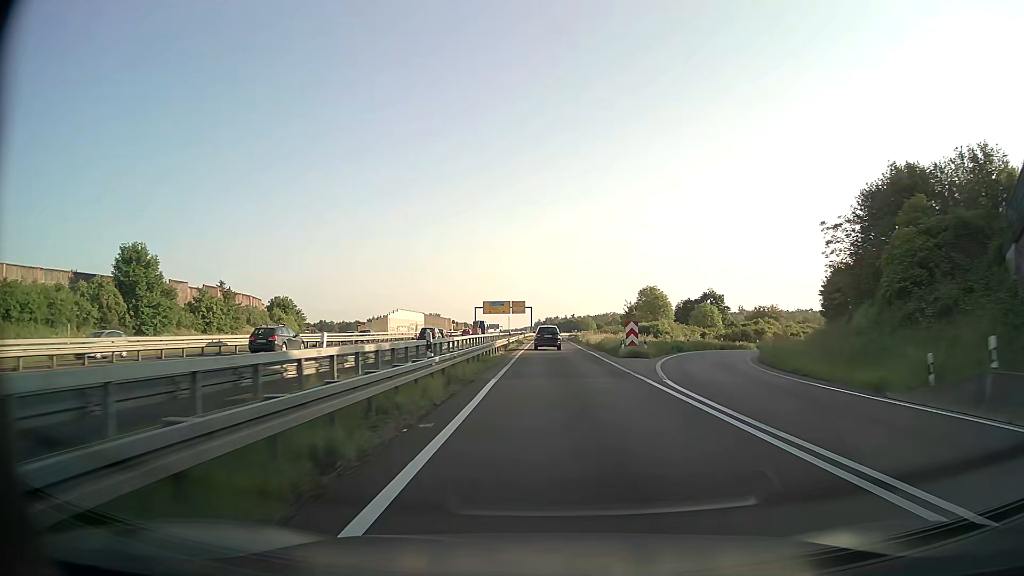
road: motorway_link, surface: asphalt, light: Day
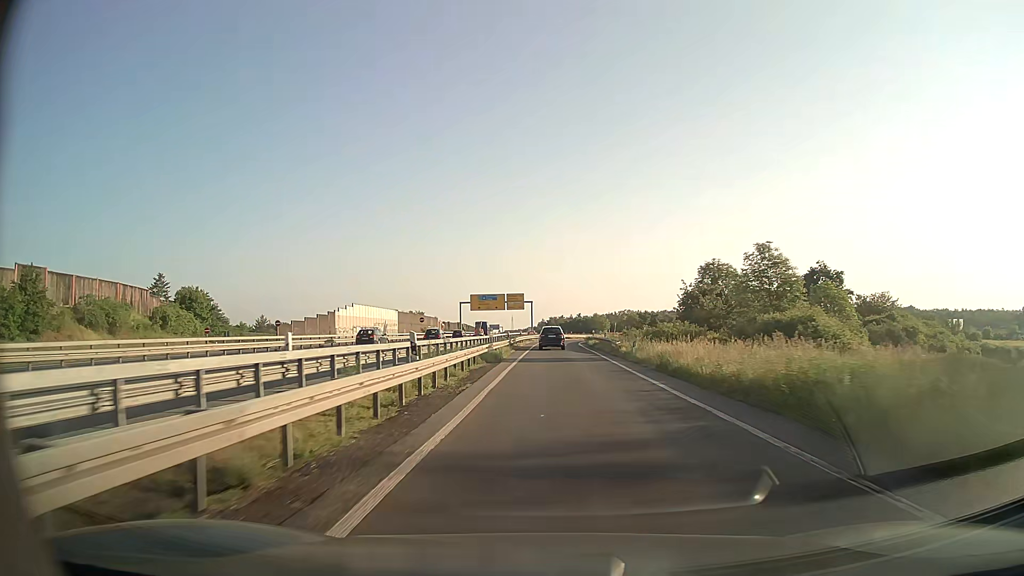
(0.0, +37.7) m; 0°
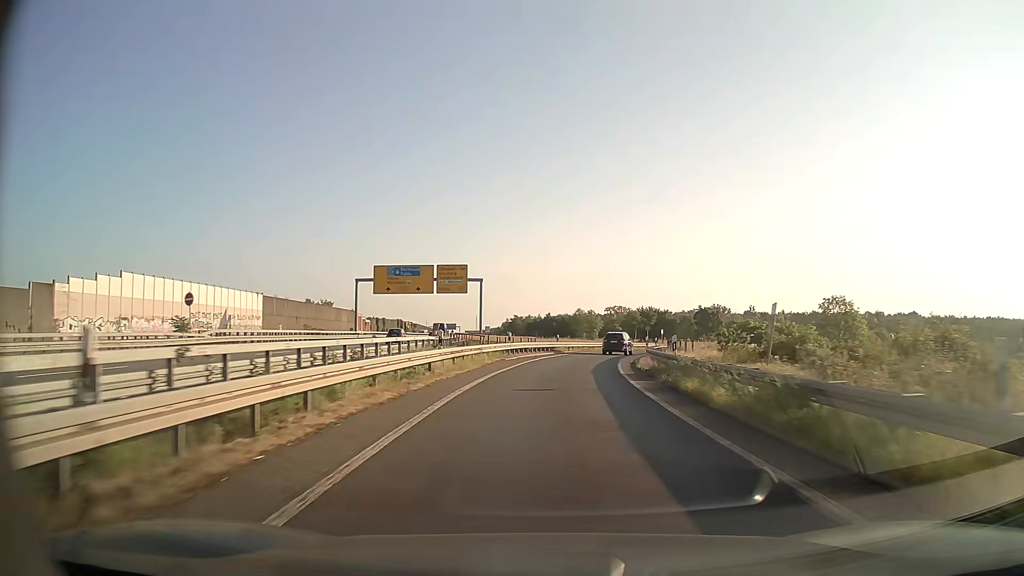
(+0.7, +60.5) m; +3°
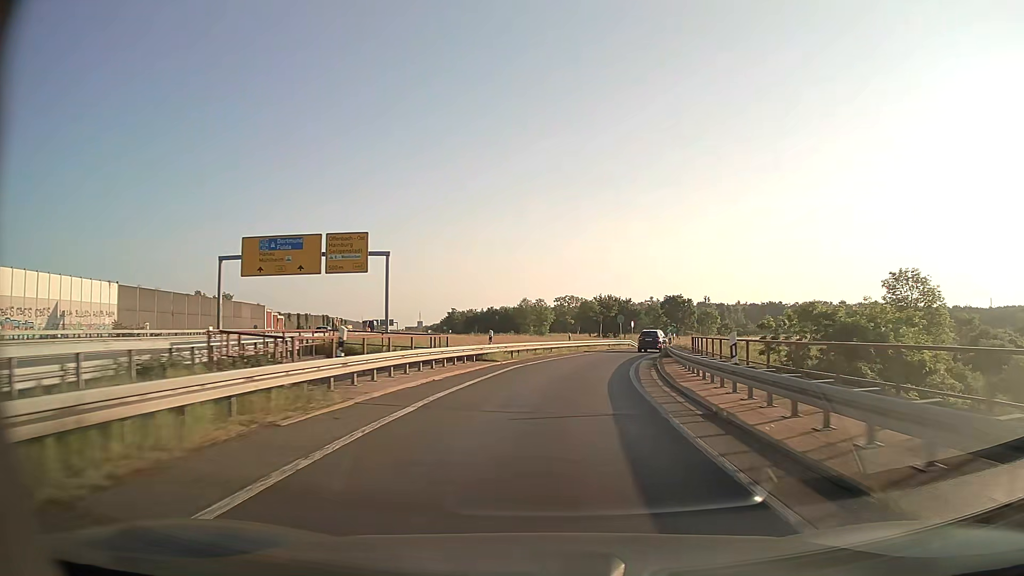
(+0.8, +23.3) m; +5°
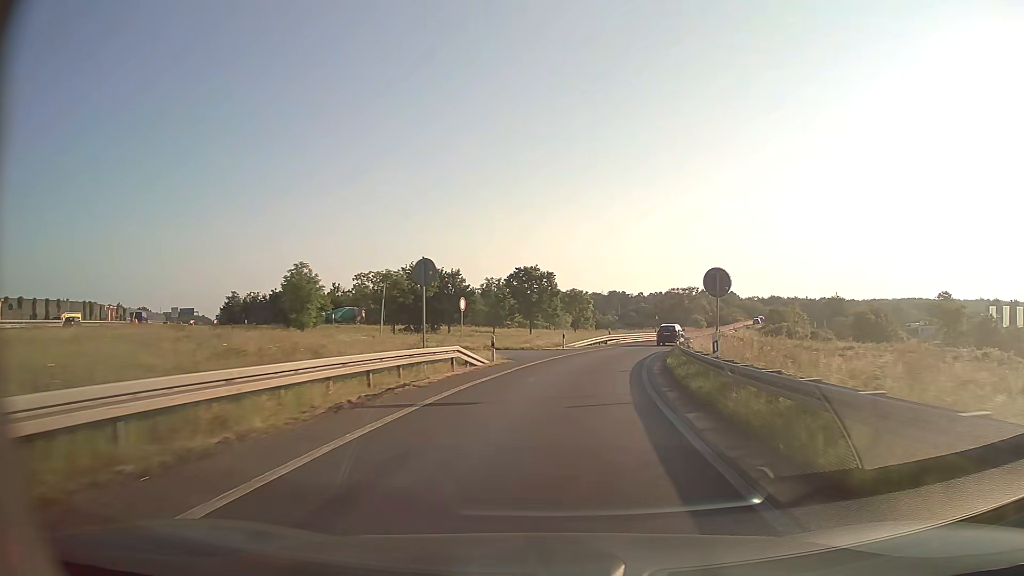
(+5.4, +44.8) m; +15°
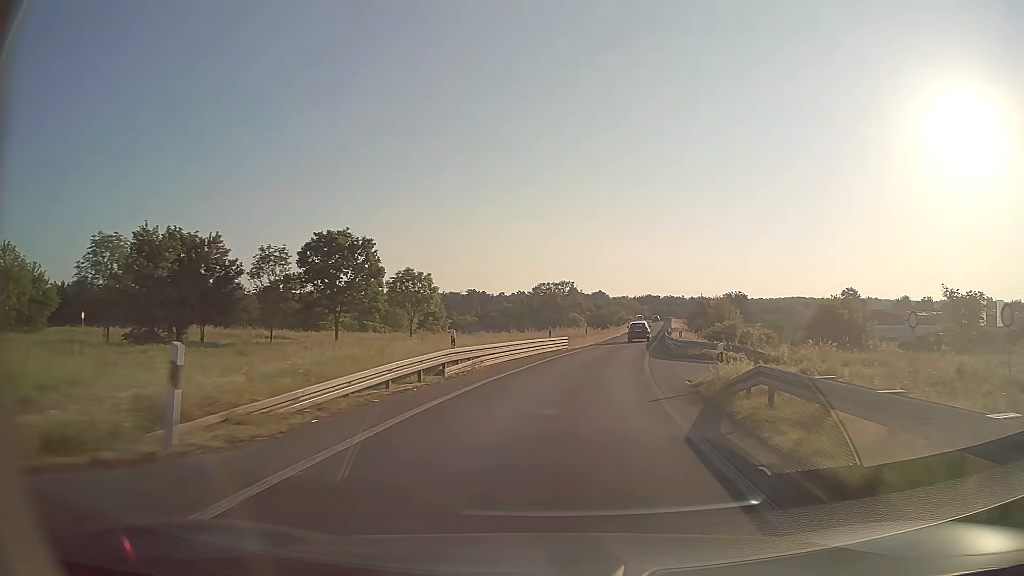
(+3.4, +32.8) m; +12°
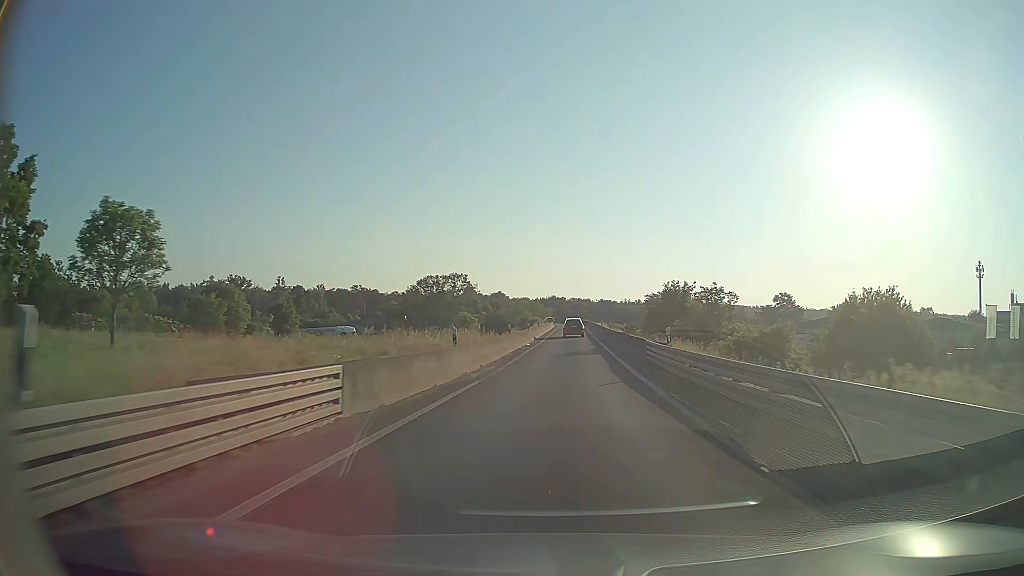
(+2.7, +32.1) m; +8°
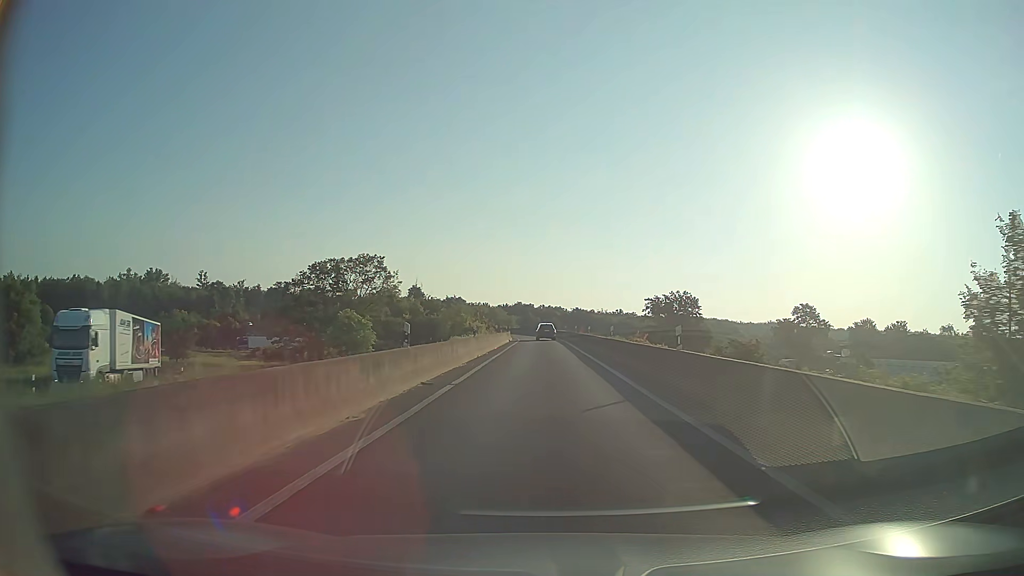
(+1.9, +51.7) m; +3°
(0, +10) (0, +20) (0, +30) (0, +40) (0, +50) (-1, +60) (-1, +70) (-2, +80) (-3, +90) (-5, +100) m
